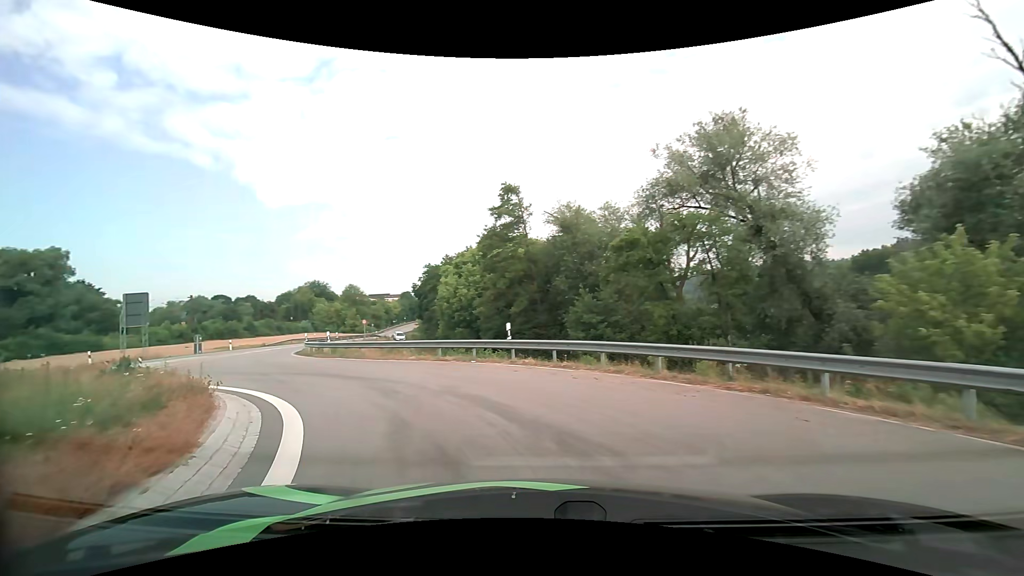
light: Day
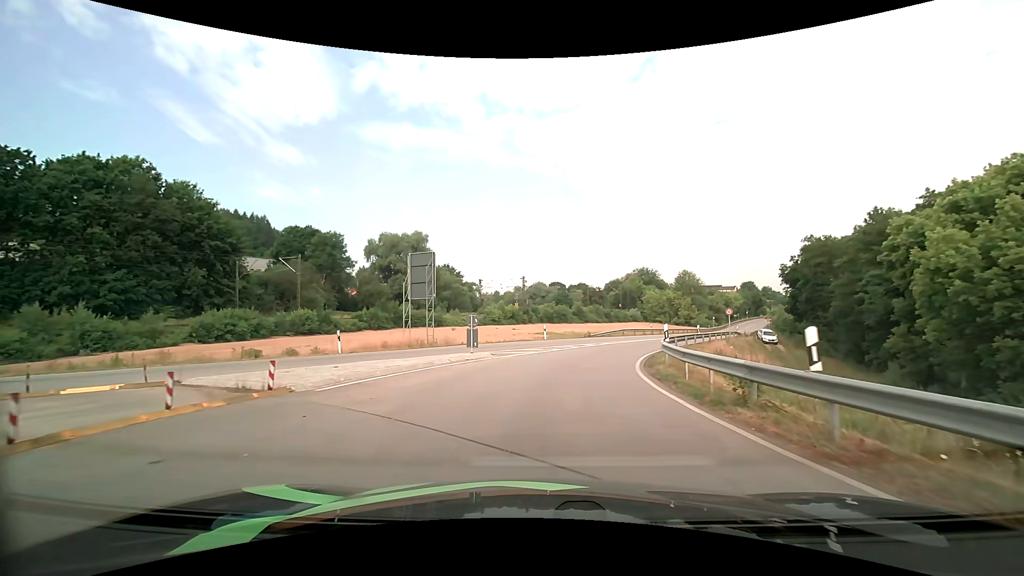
(-9.7, +20.0) m; -37°
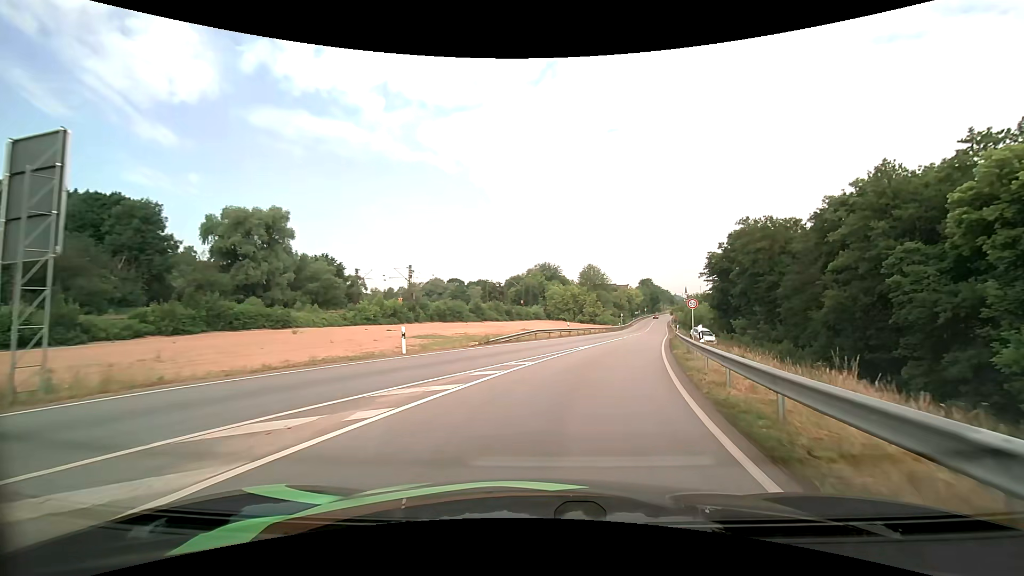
(+1.4, +17.9) m; +11°
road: primary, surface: asphalt
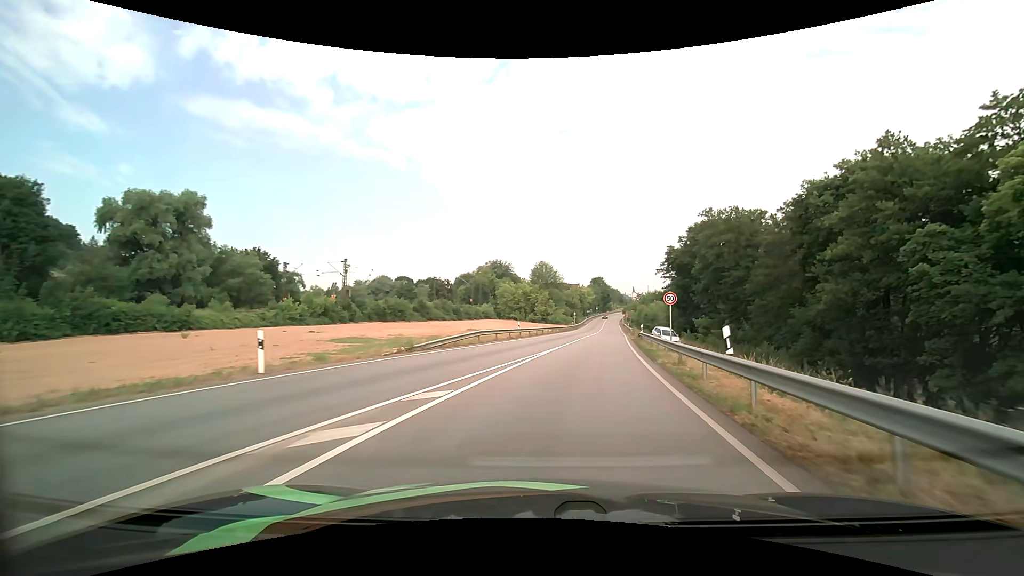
(+0.3, +6.7) m; +6°
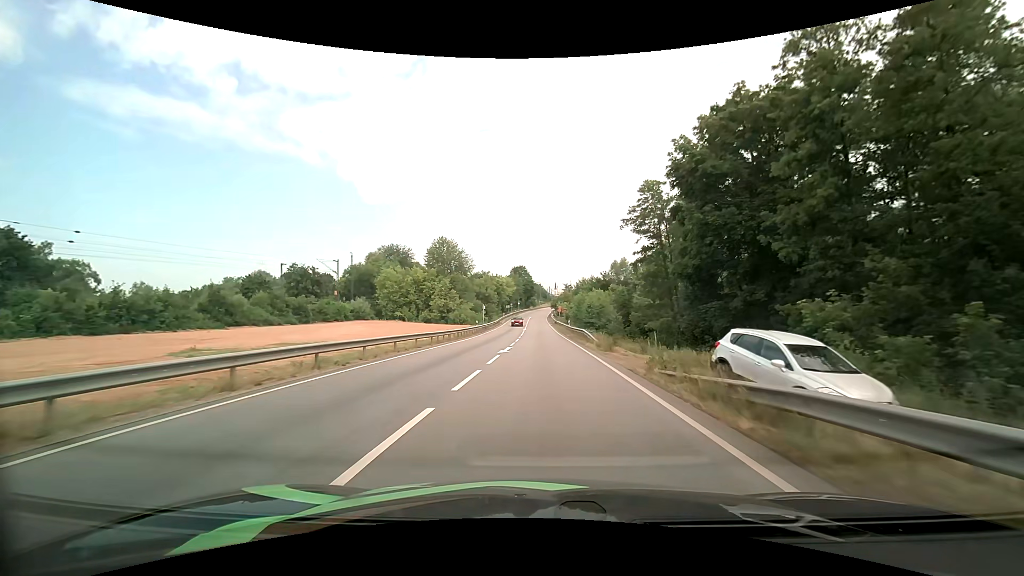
(+4.9, +39.2) m; +9°
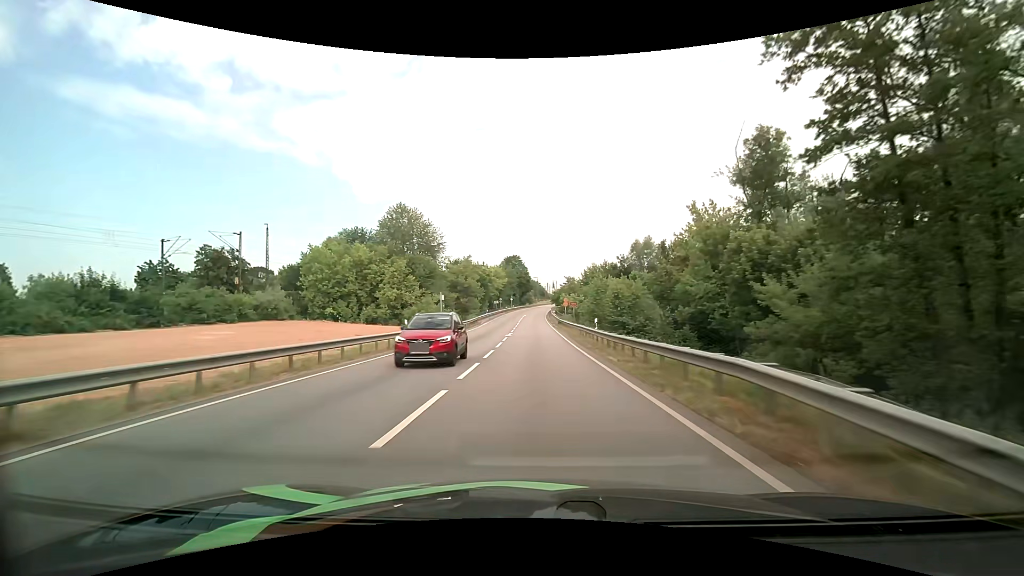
(+0.1, +28.7) m; 0°
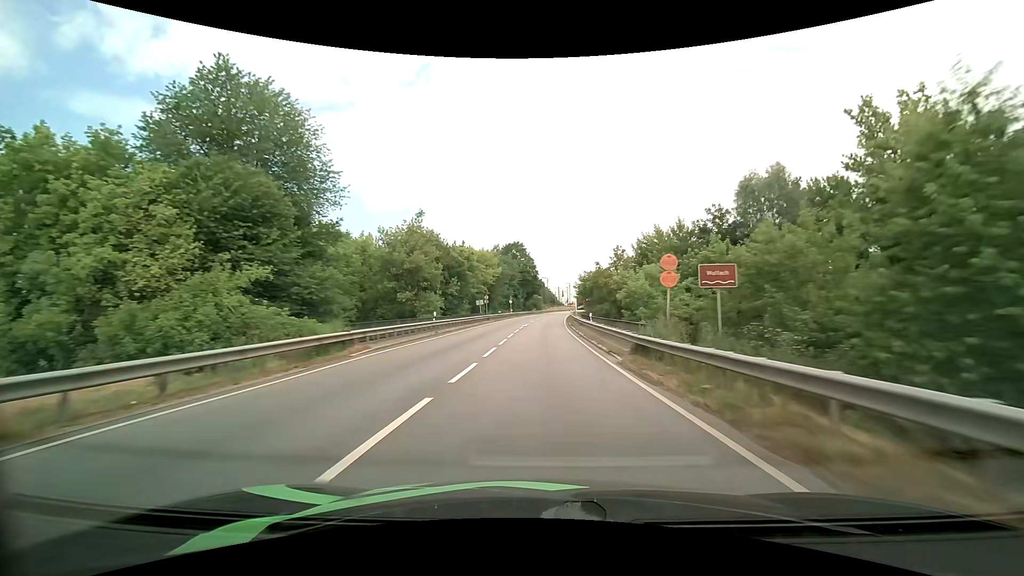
(-0.4, +43.6) m; -1°
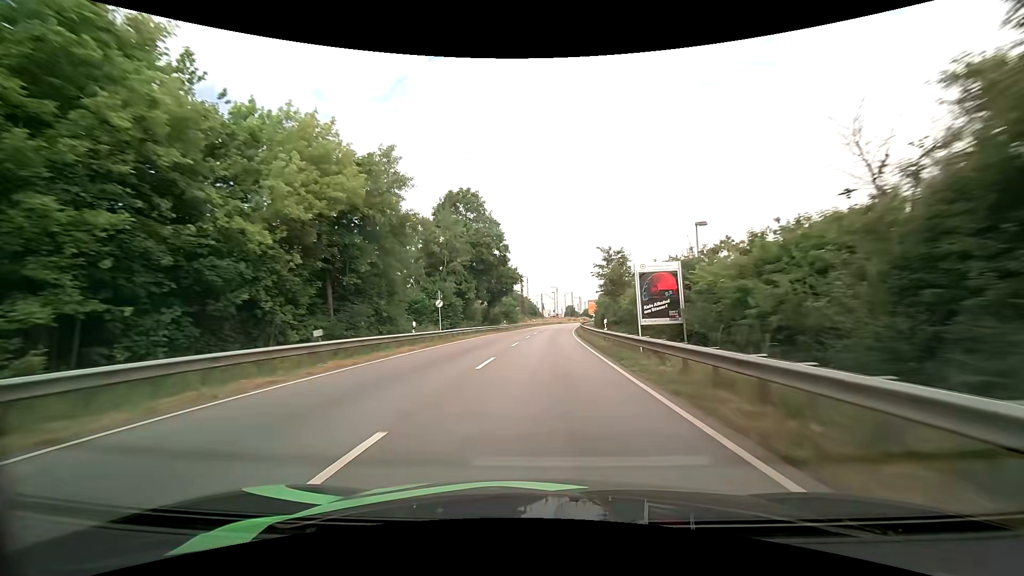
(+0.7, +56.9) m; +2°
(0, +10) (0, +20) (+1, +30) (+1, +40) (+2, +50) (+2, +60) (+3, +70) (+4, +80) (+5, +90) (+6, +100) m
